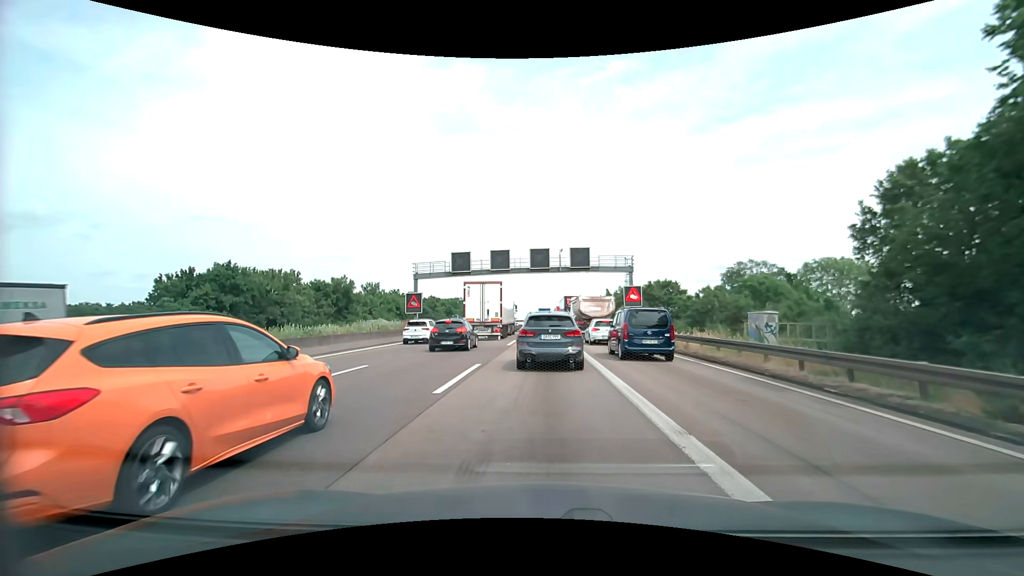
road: motorway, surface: asphalt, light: Day
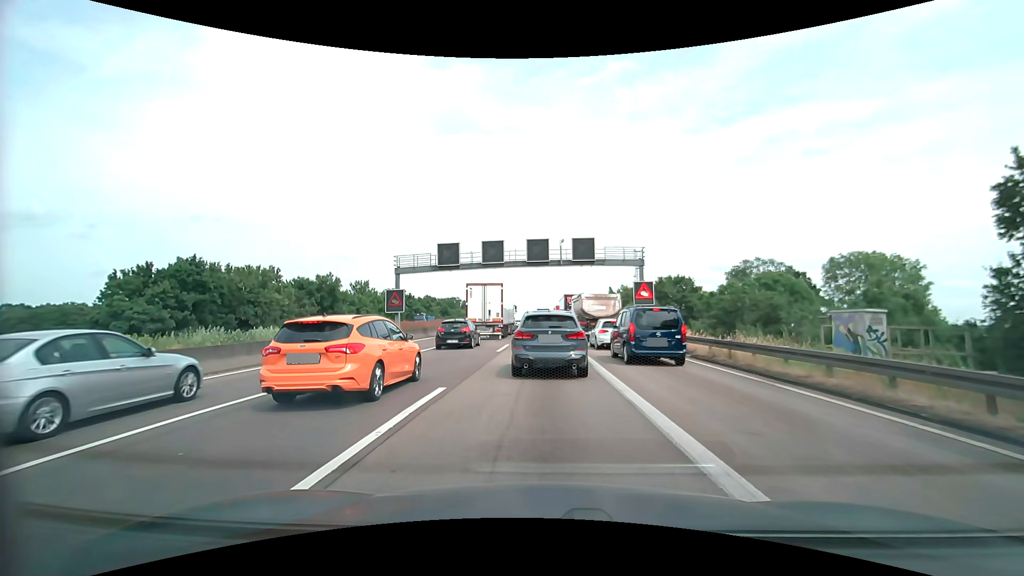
(0.0, +5.3) m; 0°
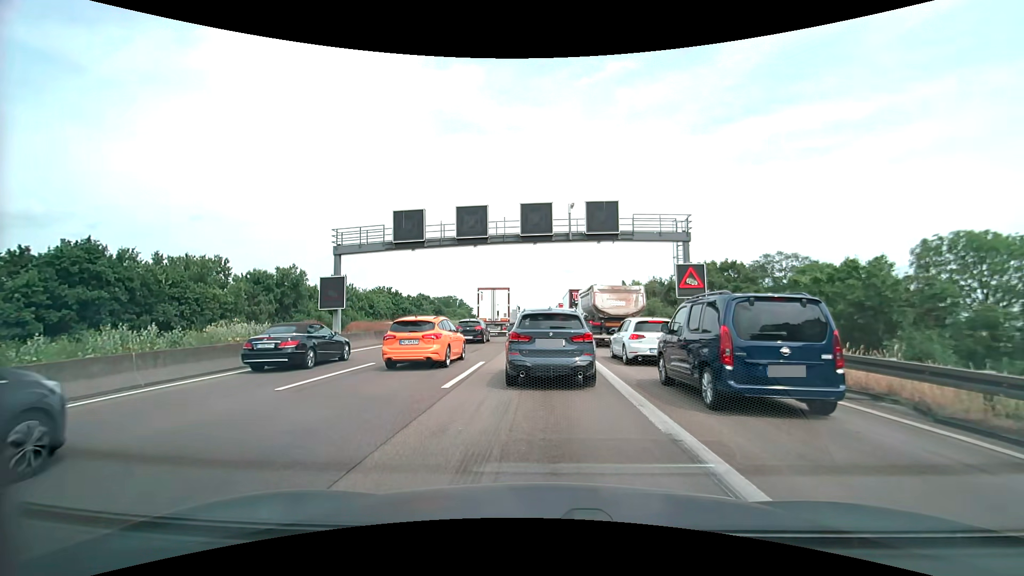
(0.0, +11.9) m; 0°
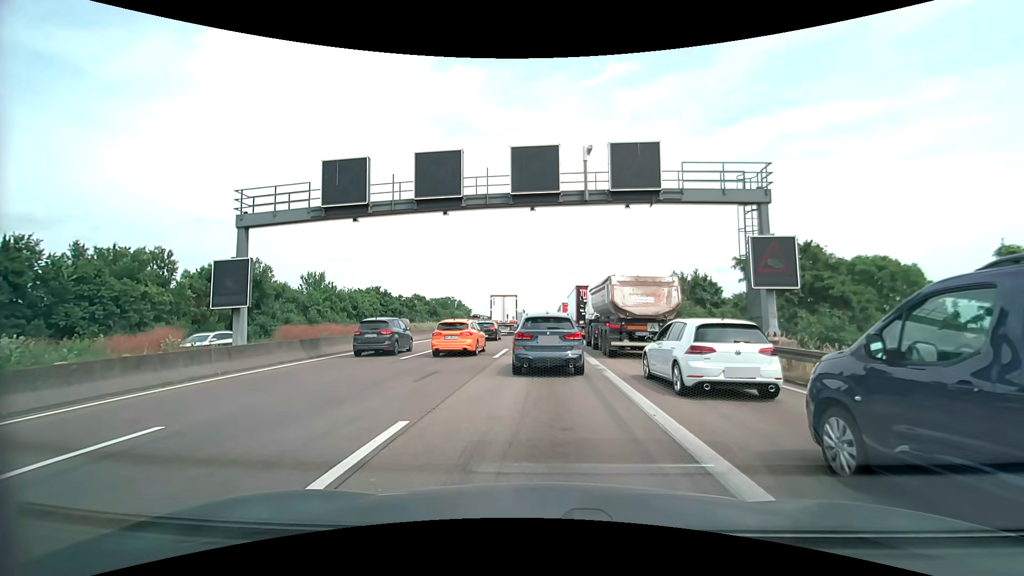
(0.0, +9.3) m; -1°
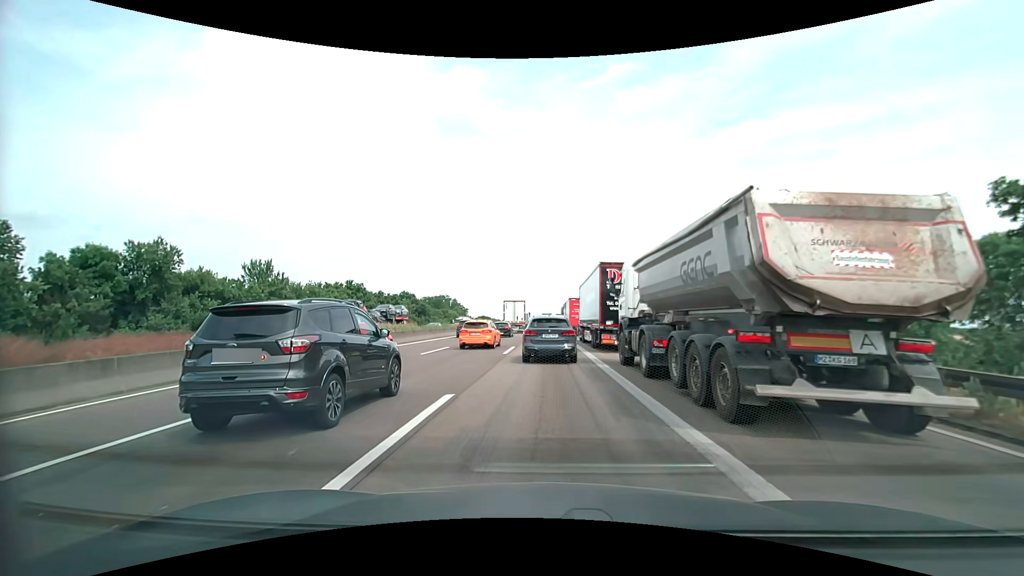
(0.0, +15.8) m; 0°
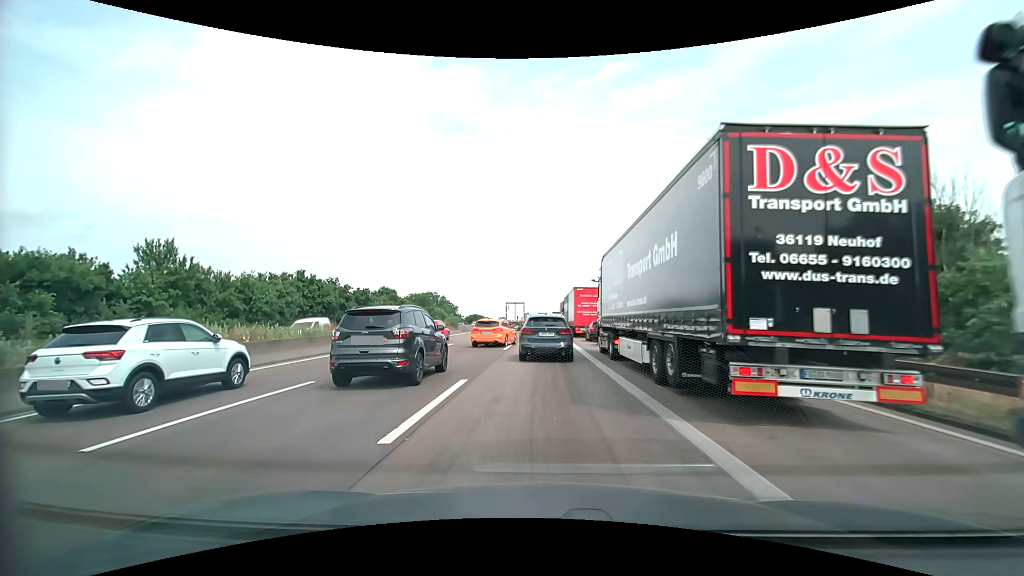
(+0.1, +15.9) m; +1°
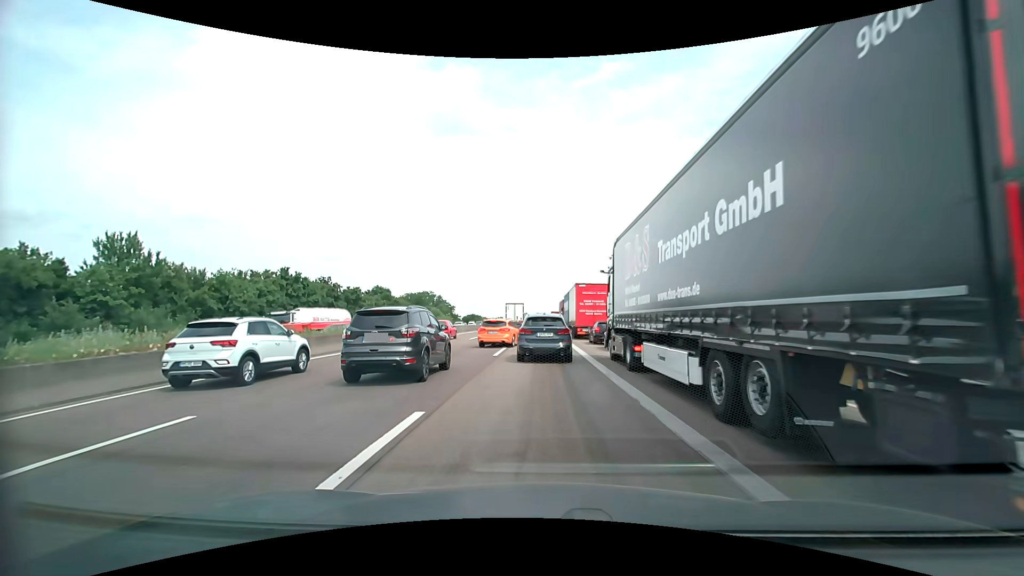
(0.0, +4.0) m; 0°
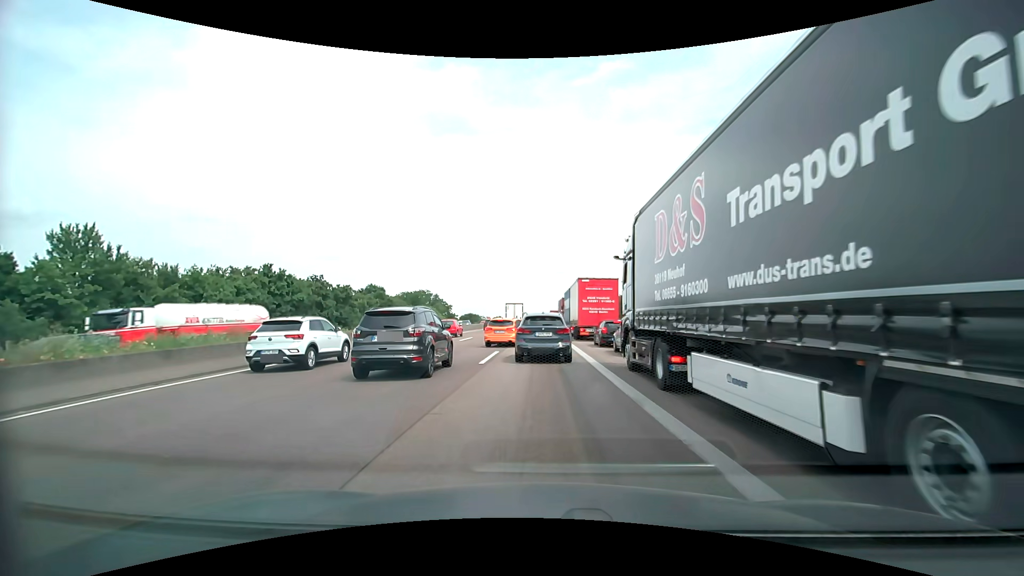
(0.0, +3.9) m; -1°
(0, +10) (0, +20) (0, +30) (0, +40) (0, +50) (0, +60) (0, +70) (0, +80) (0, +90) (0, +100) m
